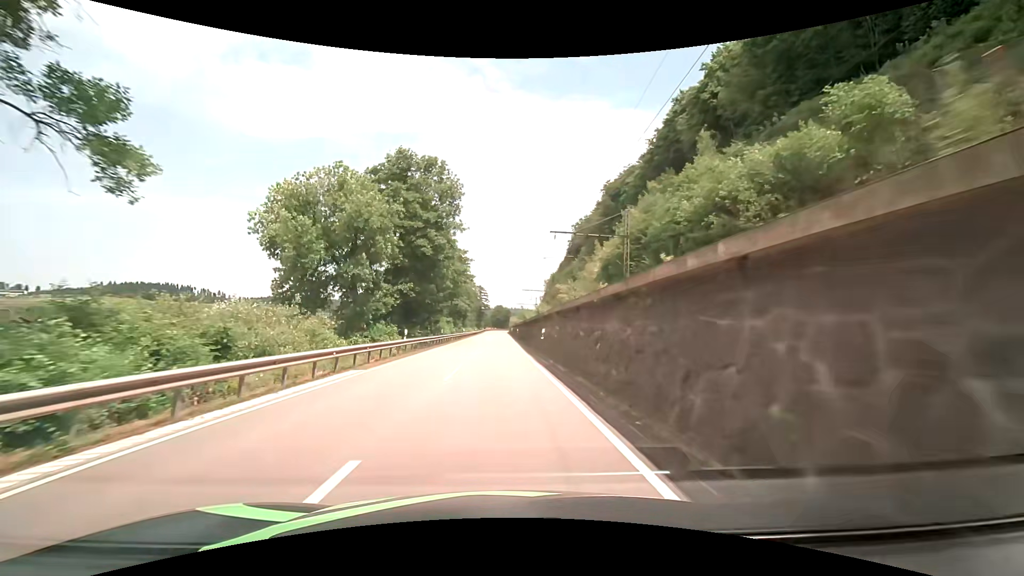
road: primary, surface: asphalt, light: Day
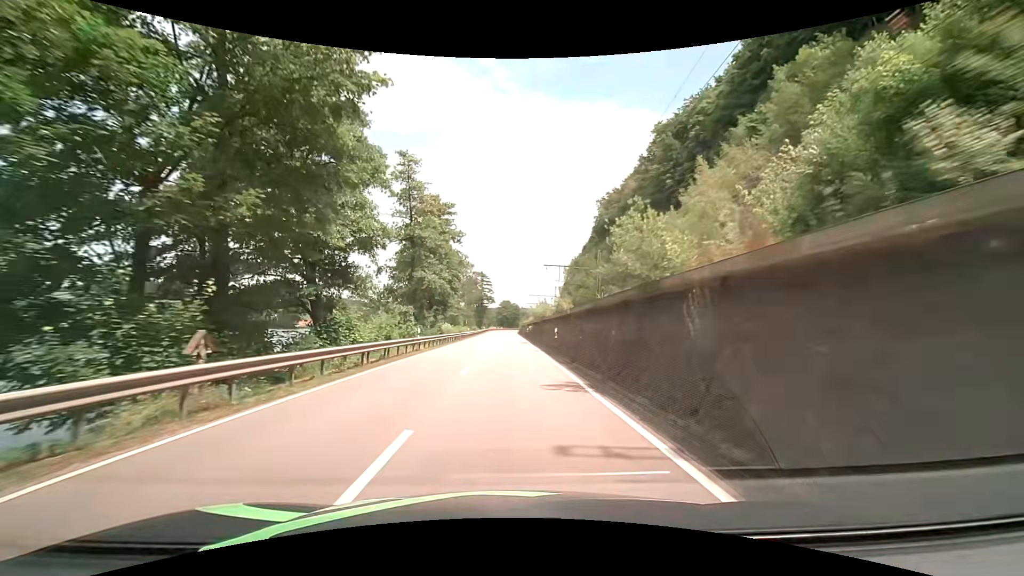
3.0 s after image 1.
(-0.7, +46.4) m; -1°
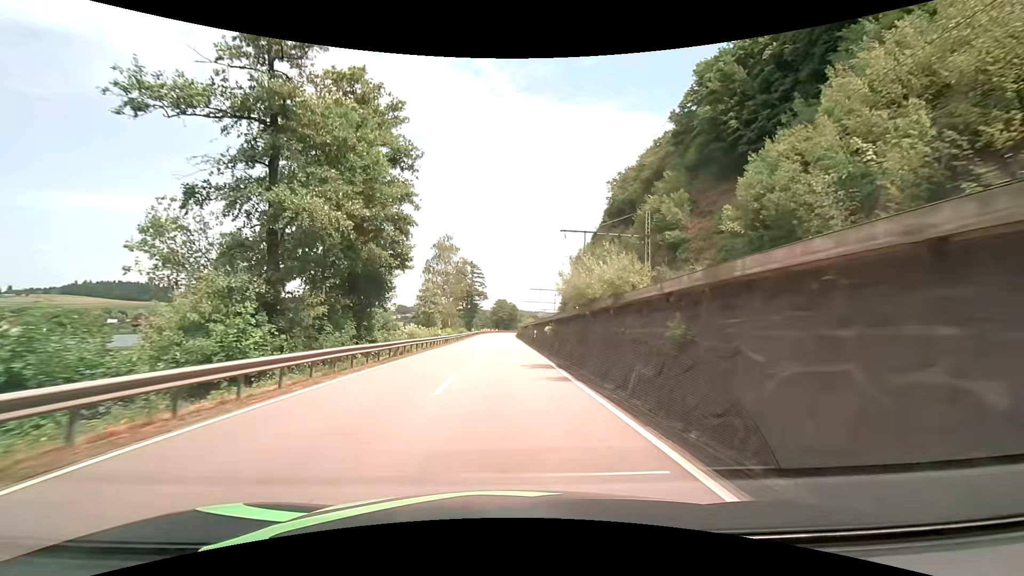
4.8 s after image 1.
(+0.3, +27.9) m; +1°
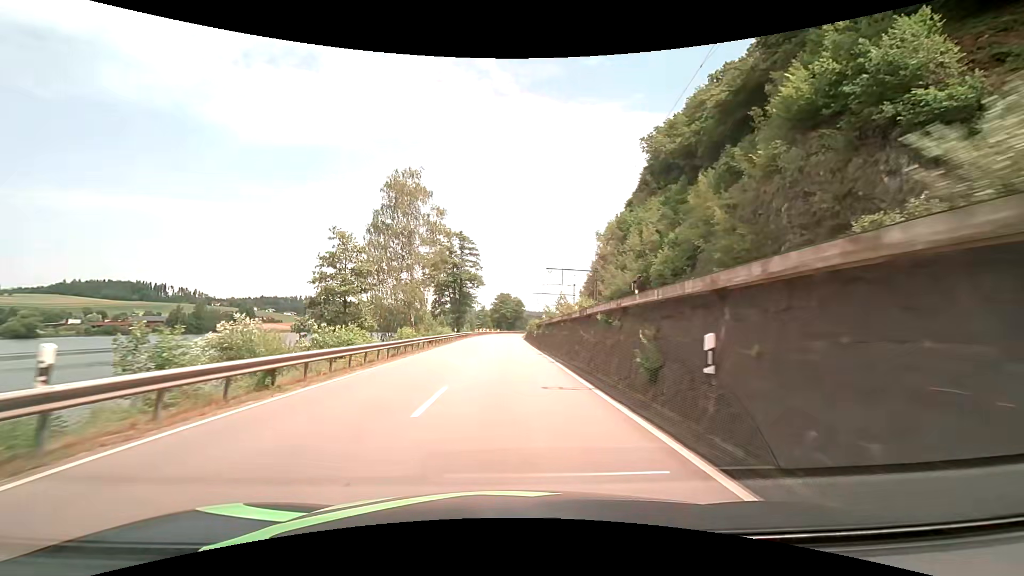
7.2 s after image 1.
(-0.1, +38.5) m; 0°
(0, +10) (0, +20) (0, +30) (0, +40) (0, +50) (0, +60) (0, +70) (0, +80) (+1, +90) (+1, +100) m
